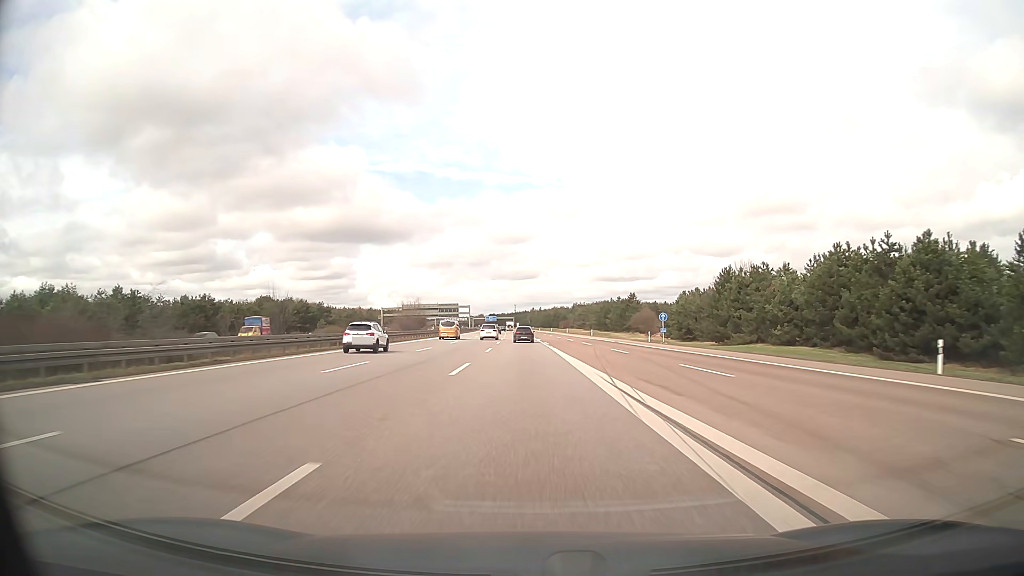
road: motorway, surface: asphalt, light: Day
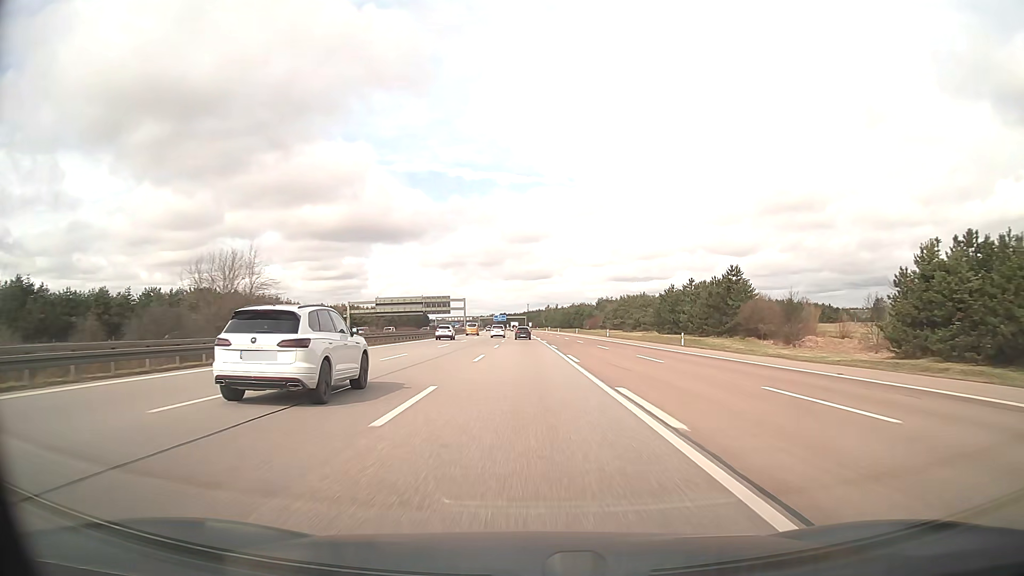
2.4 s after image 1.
(-0.6, +63.3) m; -1°
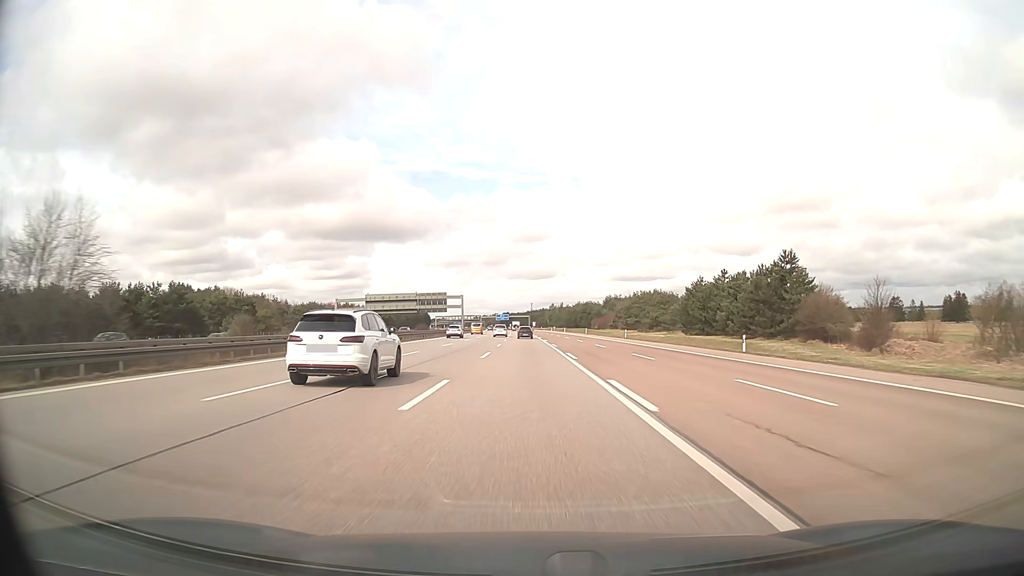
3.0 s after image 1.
(0.0, +15.8) m; 0°
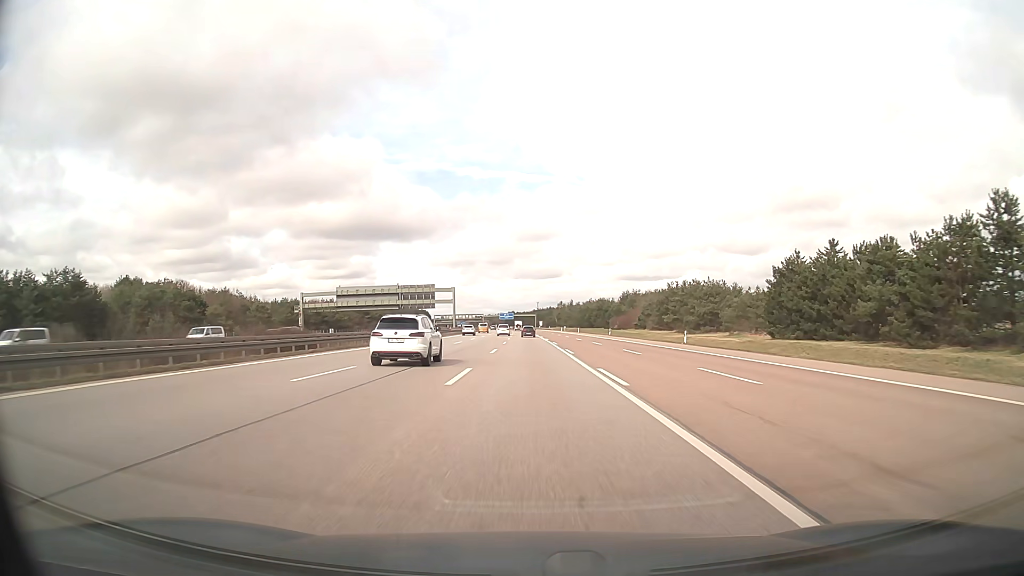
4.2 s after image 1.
(-0.2, +31.5) m; -1°
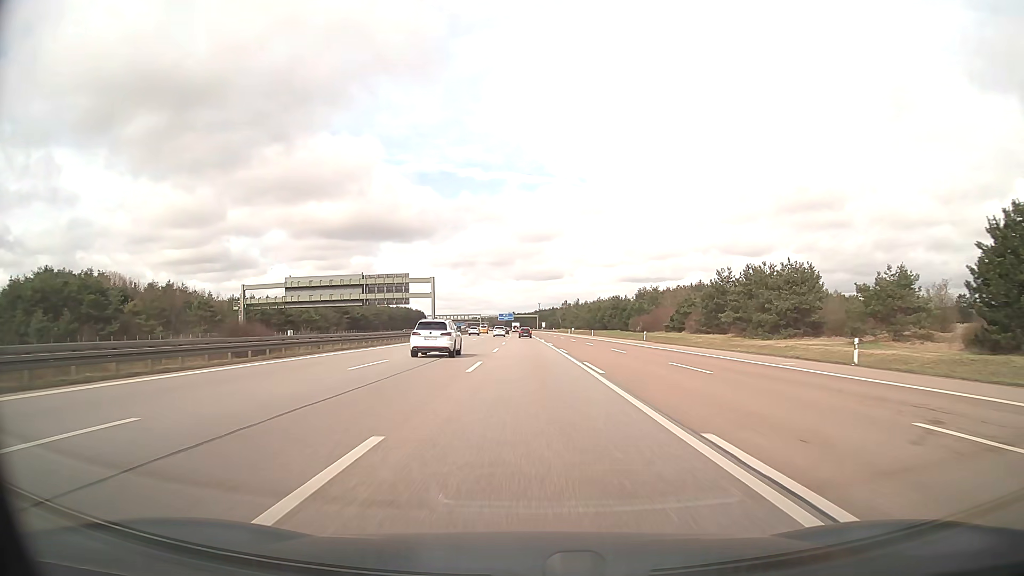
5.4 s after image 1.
(-0.1, +31.6) m; 0°
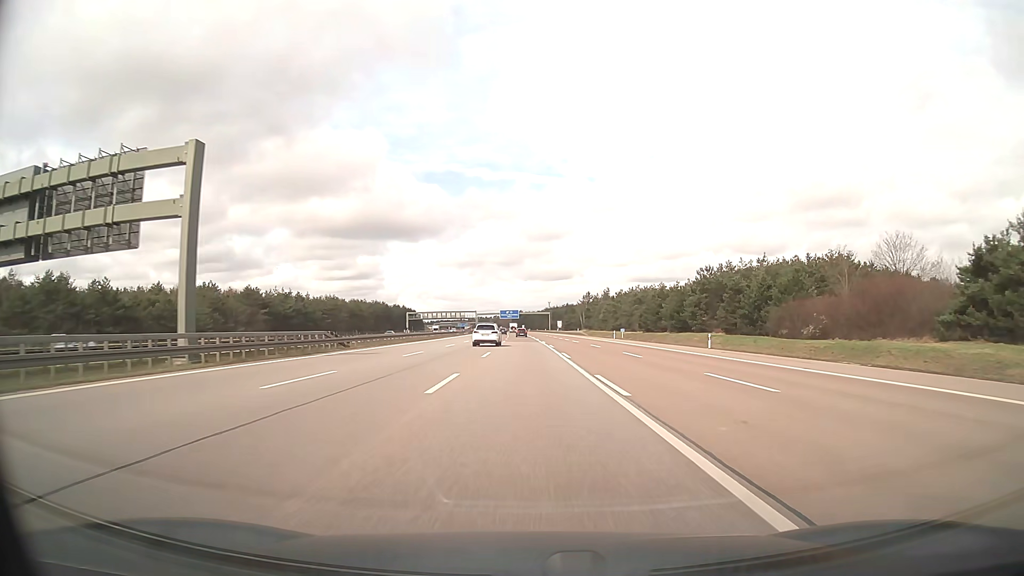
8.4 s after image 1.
(-0.4, +79.2) m; -1°
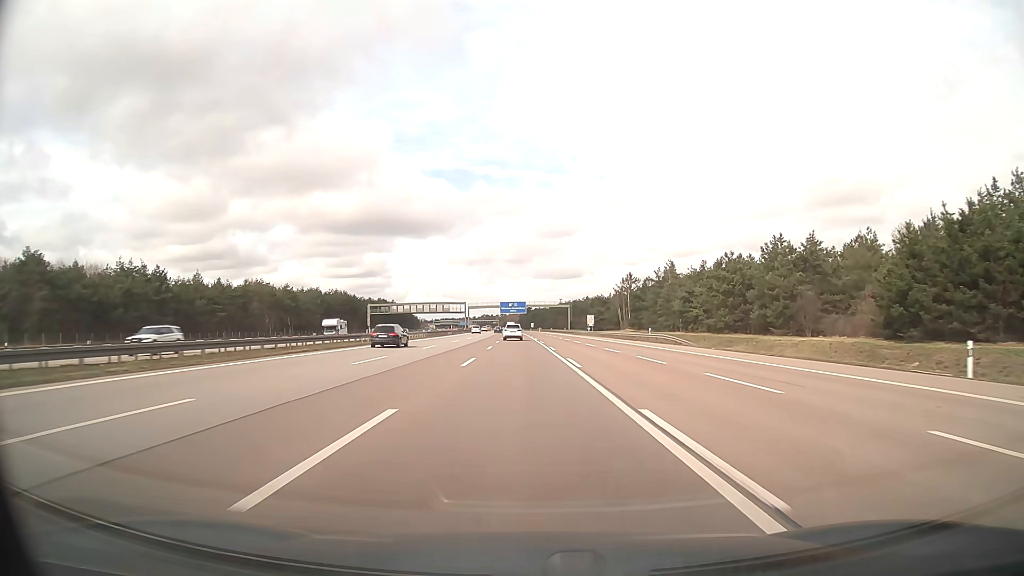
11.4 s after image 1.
(-0.5, +79.2) m; -1°
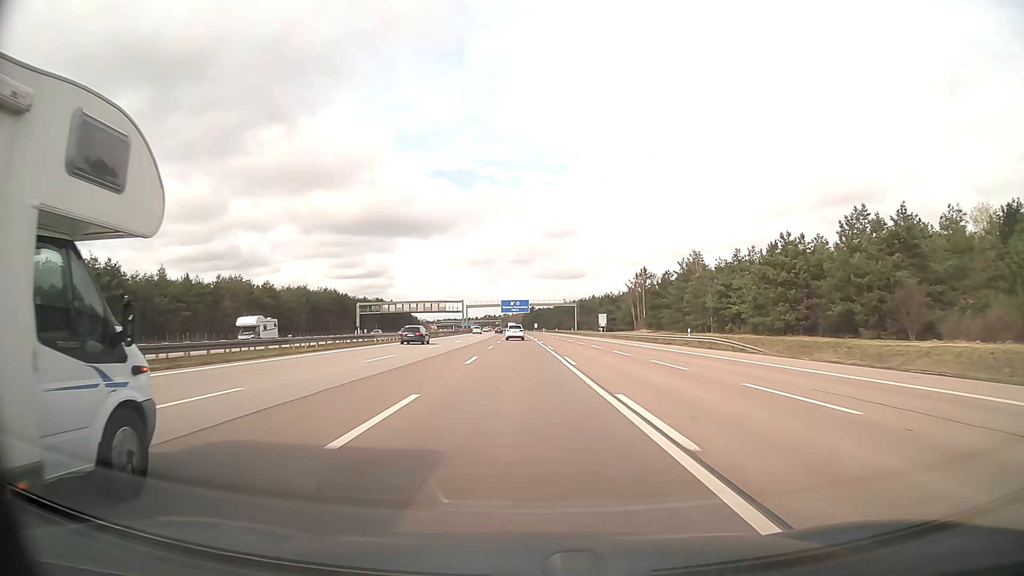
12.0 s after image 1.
(0.0, +15.8) m; 0°
(0, +10) (0, +20) (0, +30) (0, +40) (0, +50) (-1, +60) (-1, +70) (-1, +80) (-1, +90) (-2, +100) m
